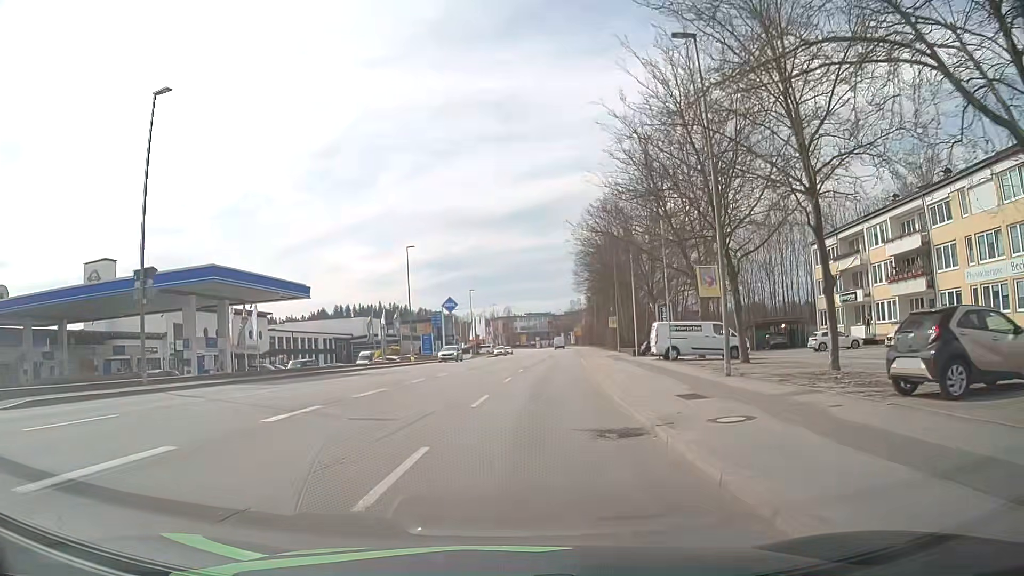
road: tertiary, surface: asphalt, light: Day
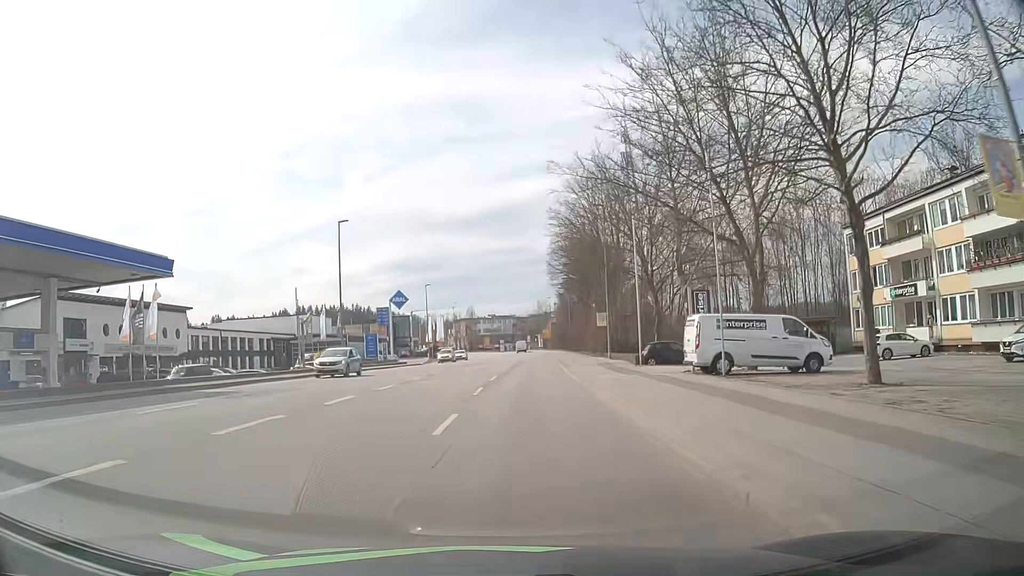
(+0.3, +13.4) m; +3°
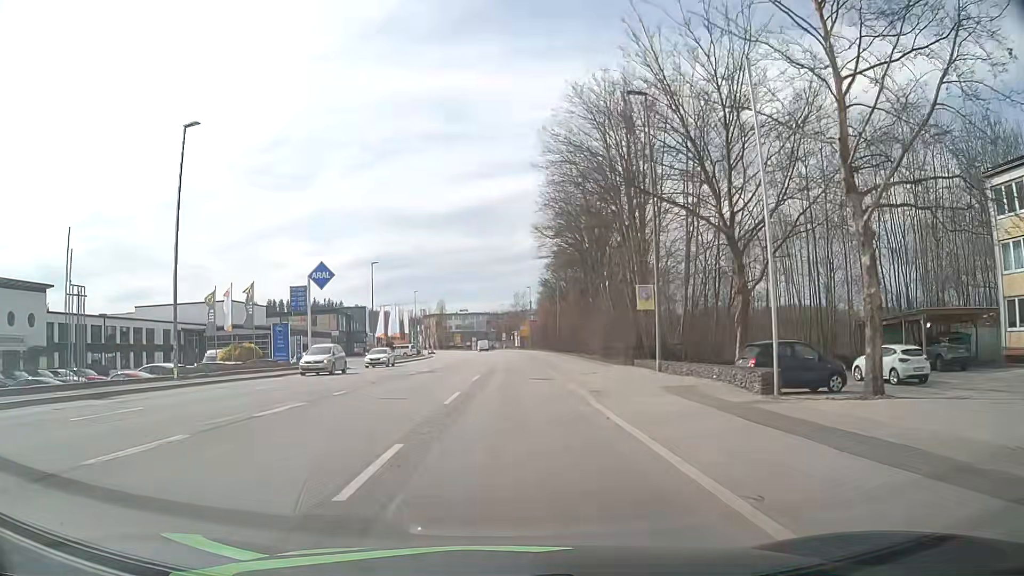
(+0.6, +21.3) m; +2°
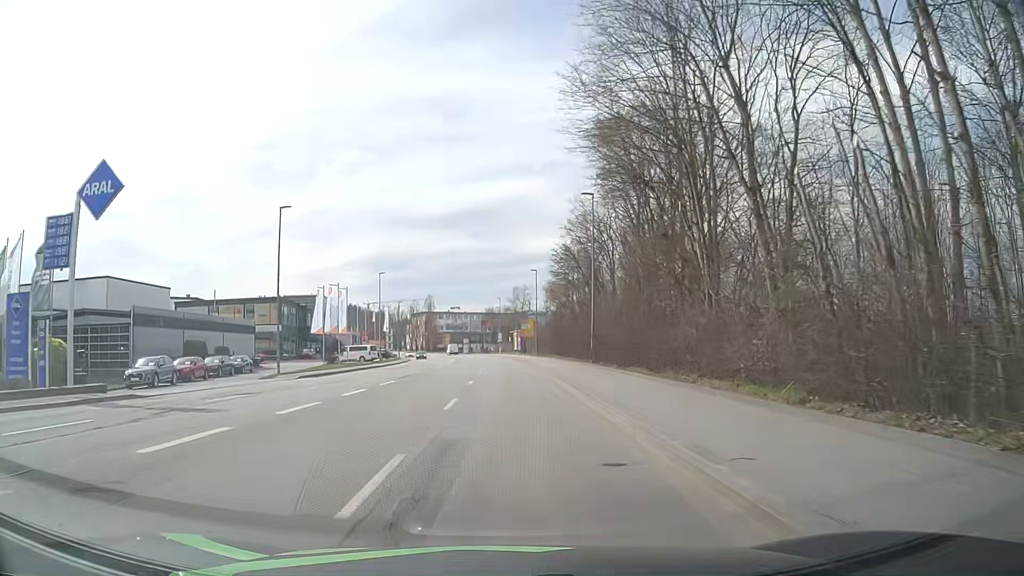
(+0.2, +28.9) m; 0°
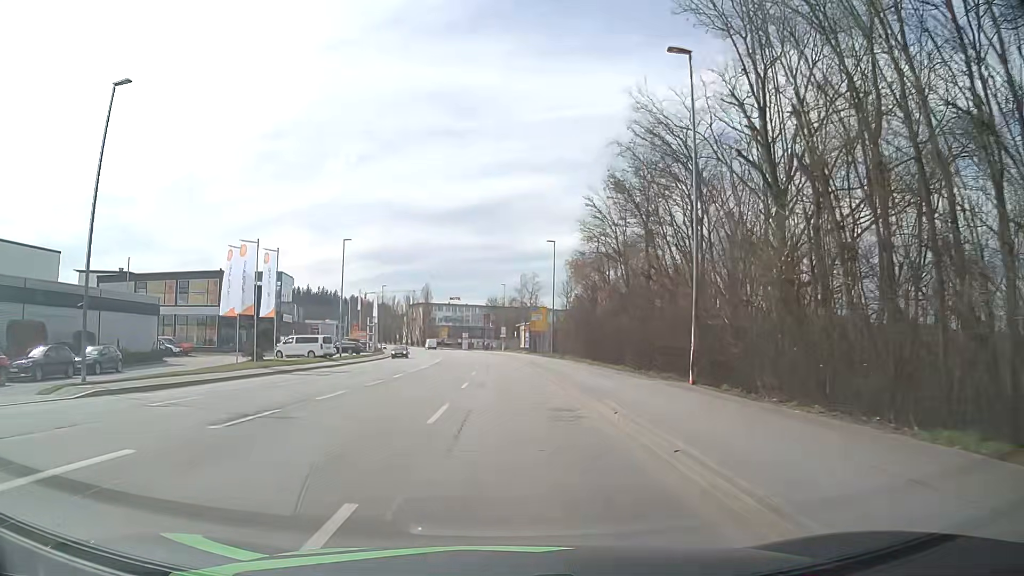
(+0.1, +20.9) m; 0°
(0, +10) (0, +20) (0, +30) (0, +40) (-1, +50) (-1, +60) (-2, +70) (-3, +80) (-4, +90) (-5, +100) m
